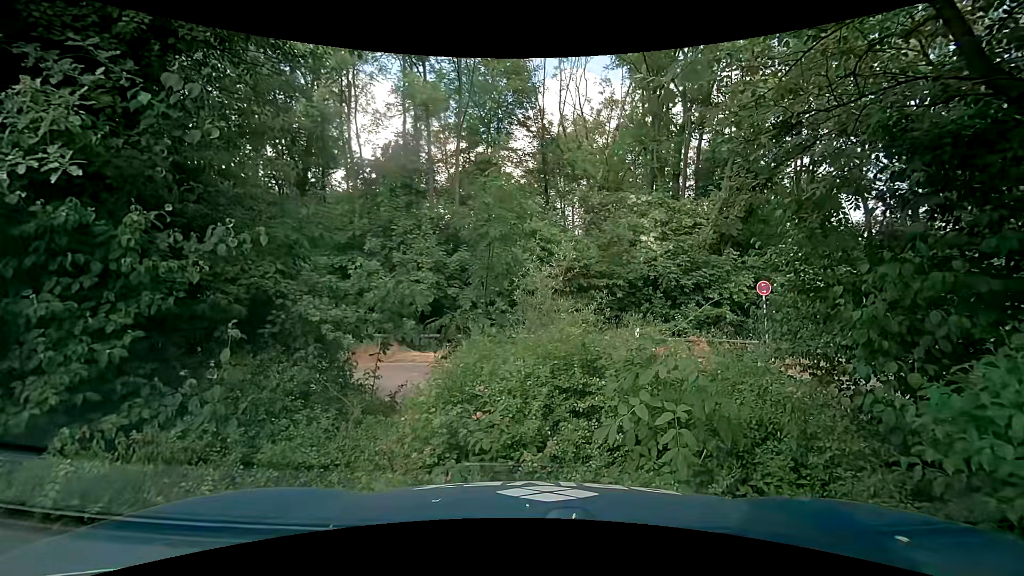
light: Day
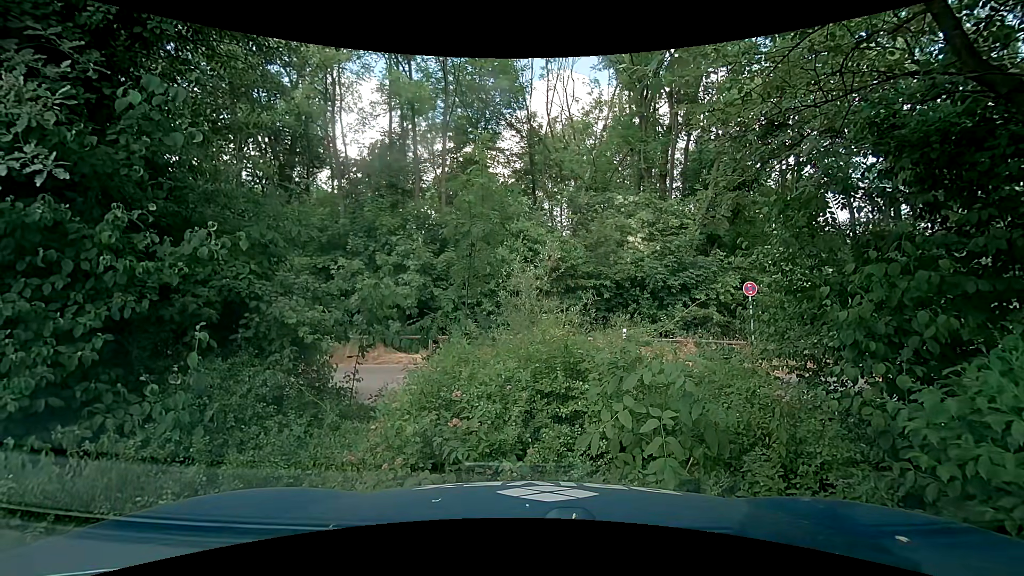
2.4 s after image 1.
(0.0, +0.2) m; 0°
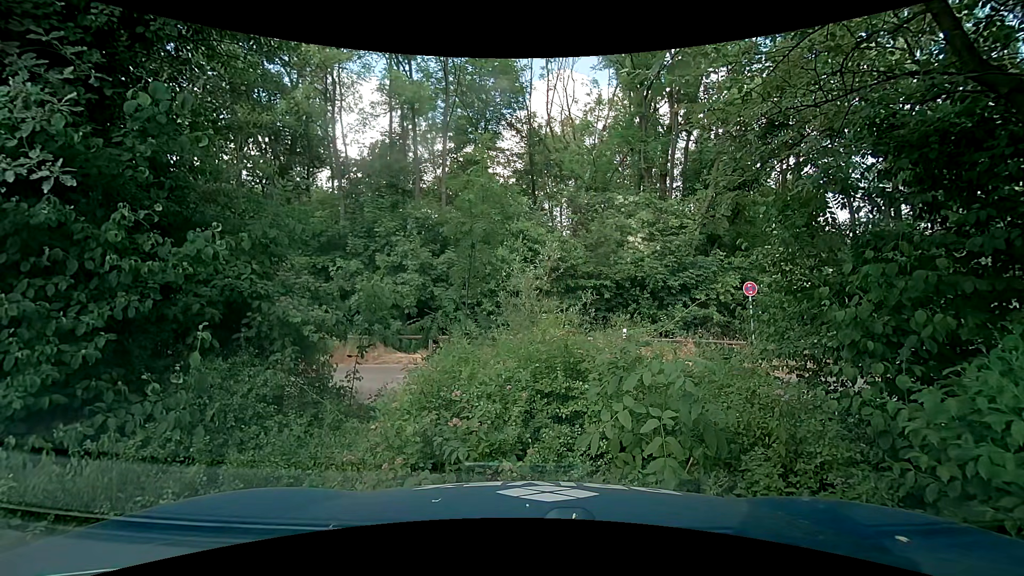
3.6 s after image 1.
(0.0, 0.0) m; 0°
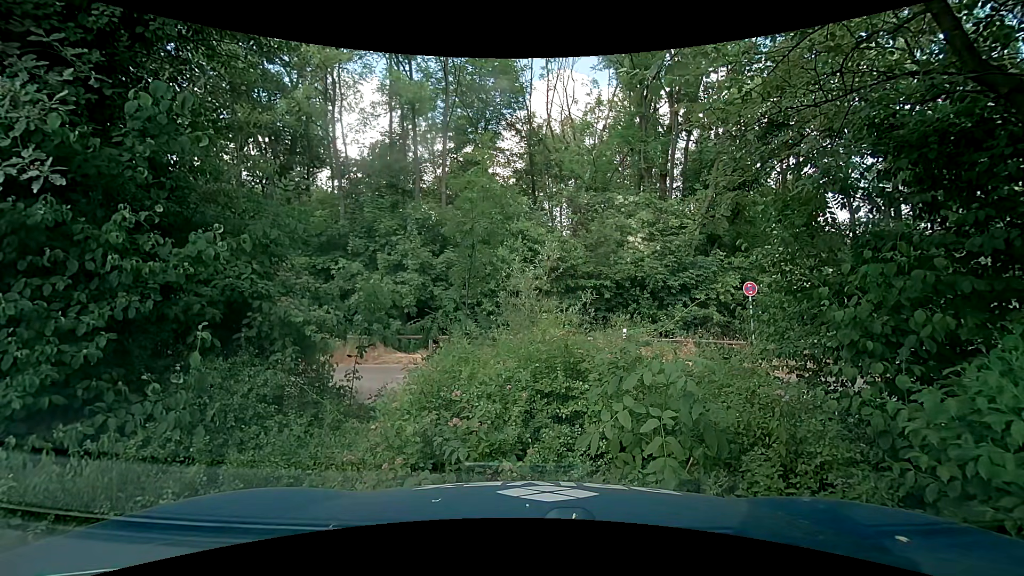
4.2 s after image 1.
(0.0, 0.0) m; 0°
